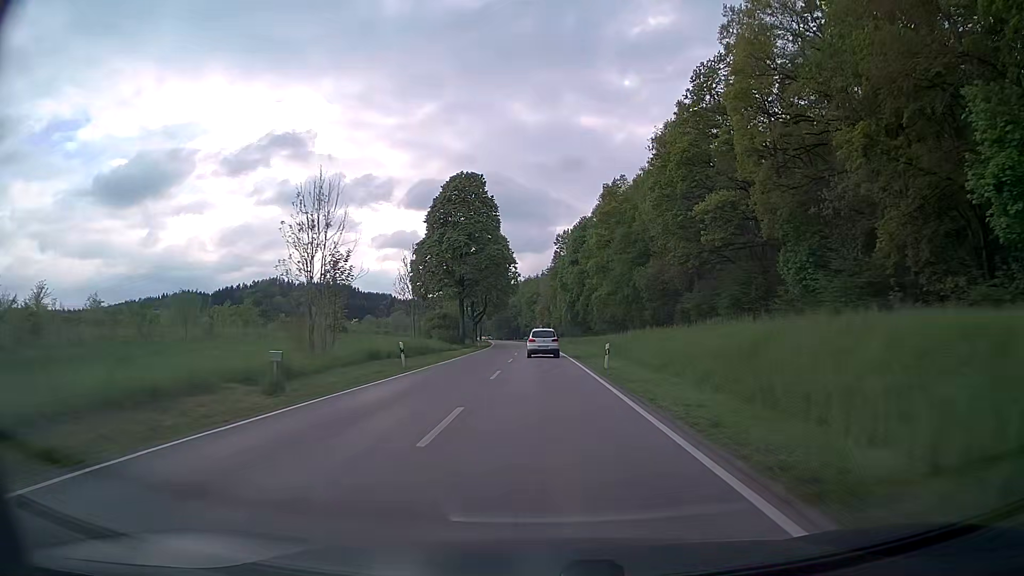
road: secondary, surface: asphalt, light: Day
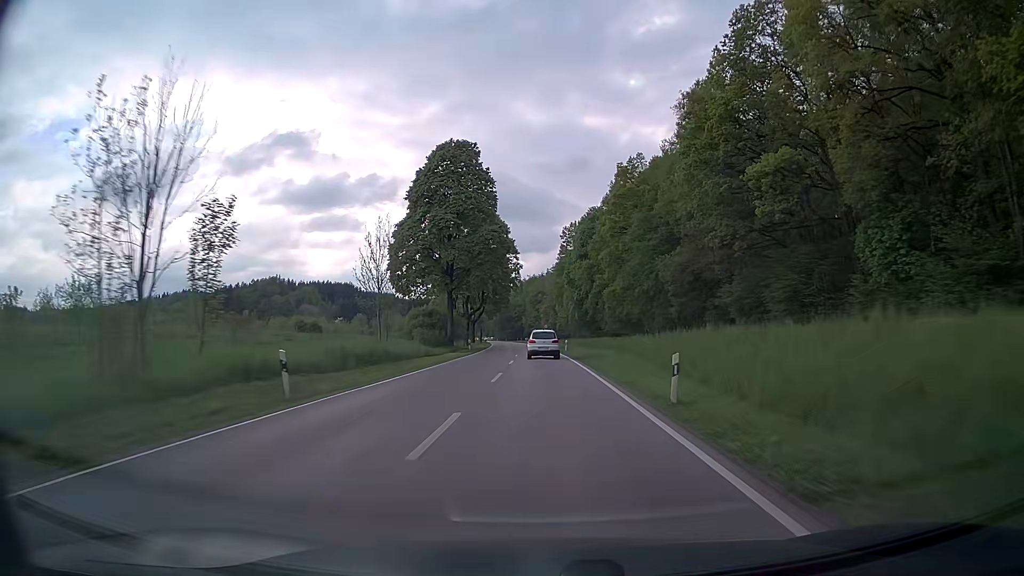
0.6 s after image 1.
(0.0, +12.8) m; 0°
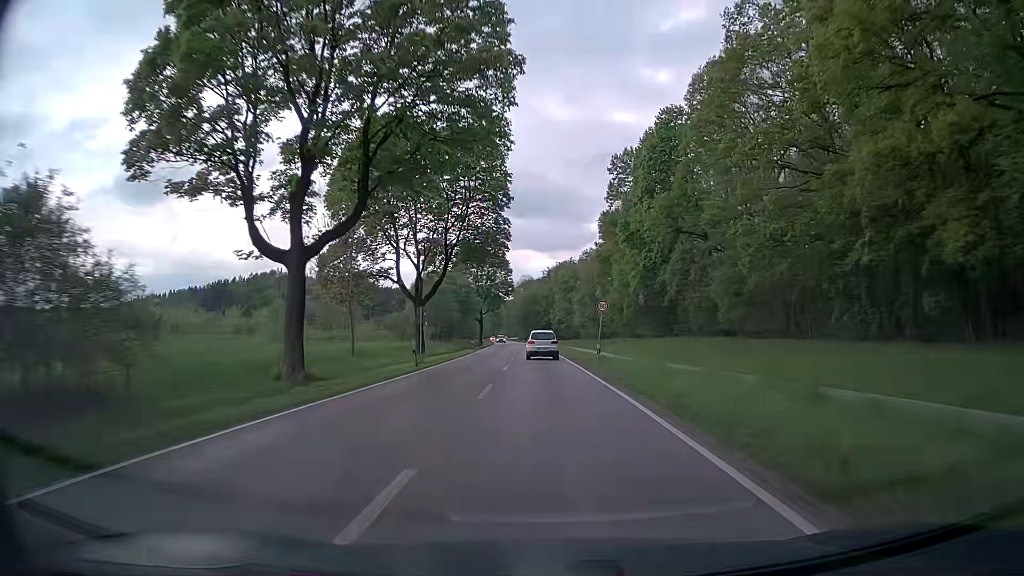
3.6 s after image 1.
(-0.9, +64.1) m; -2°
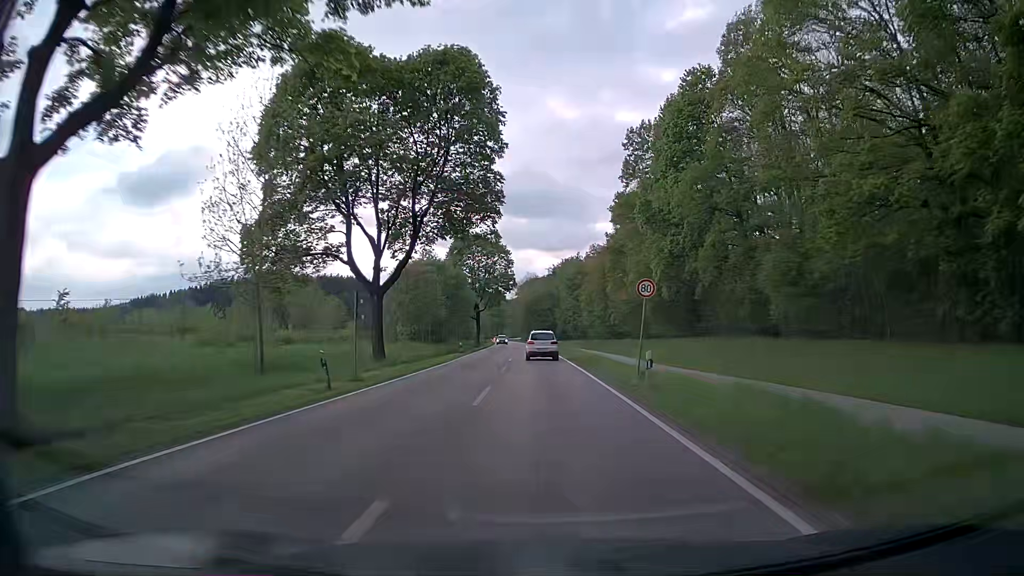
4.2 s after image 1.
(0.0, +12.9) m; 0°
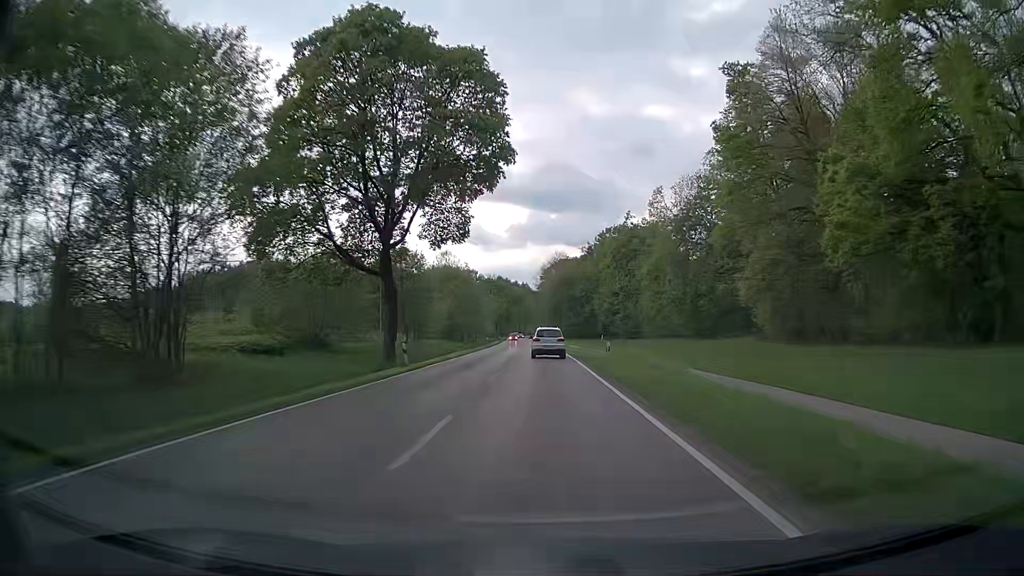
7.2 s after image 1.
(-1.6, +65.8) m; -3°
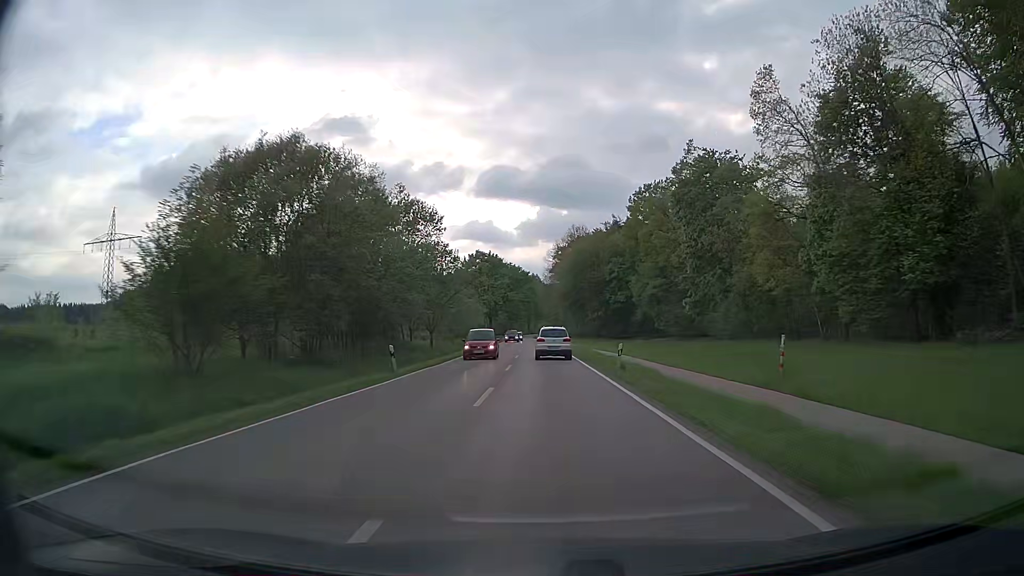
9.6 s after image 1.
(-0.4, +53.2) m; -1°
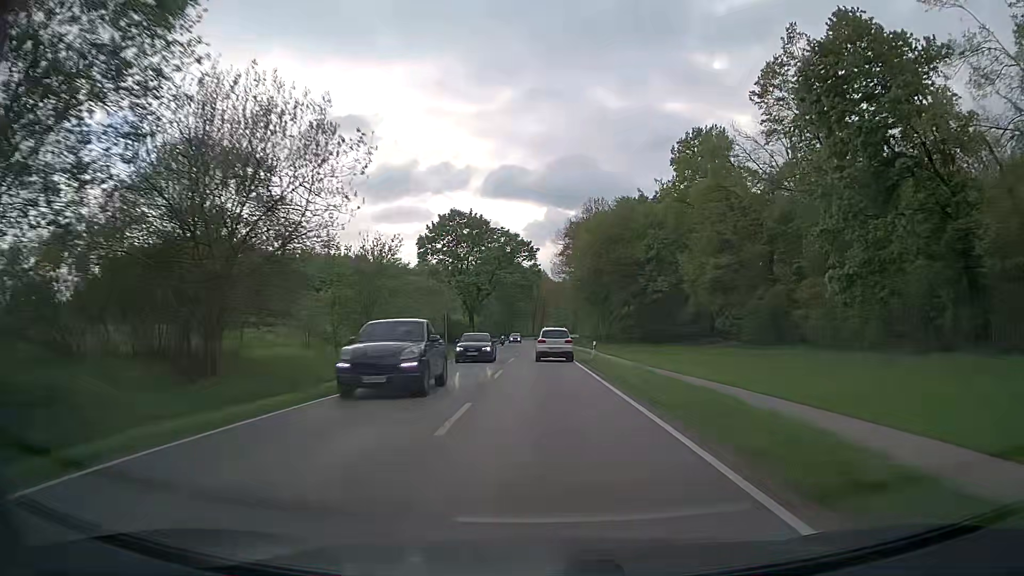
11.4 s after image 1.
(-0.3, +39.2) m; -1°
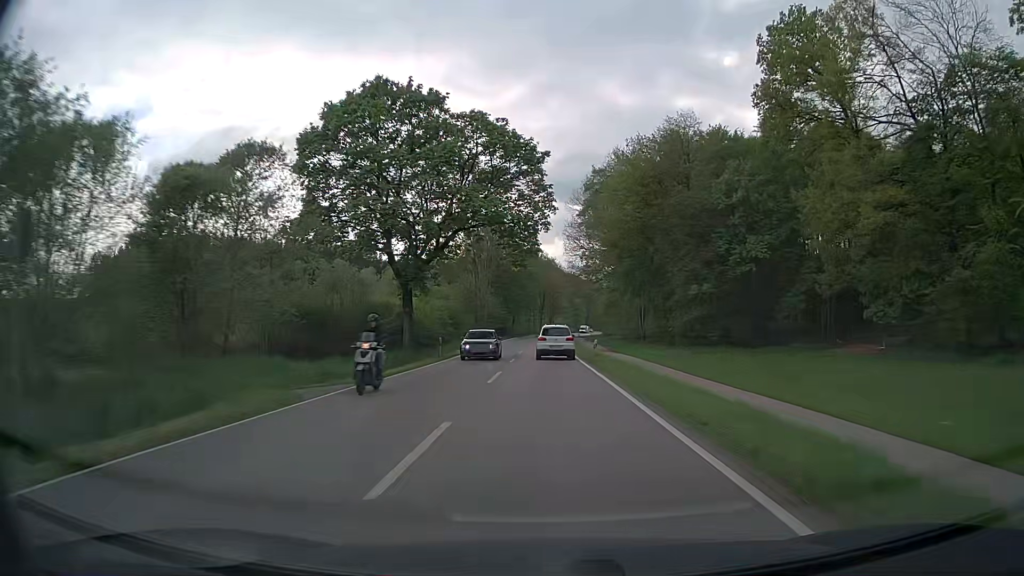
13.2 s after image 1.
(-0.3, +38.7) m; -1°
(0, +10) (0, +20) (0, +30) (0, +40) (0, +50) (0, +60) (0, +70) (0, +80) (0, +90) (0, +100) m
